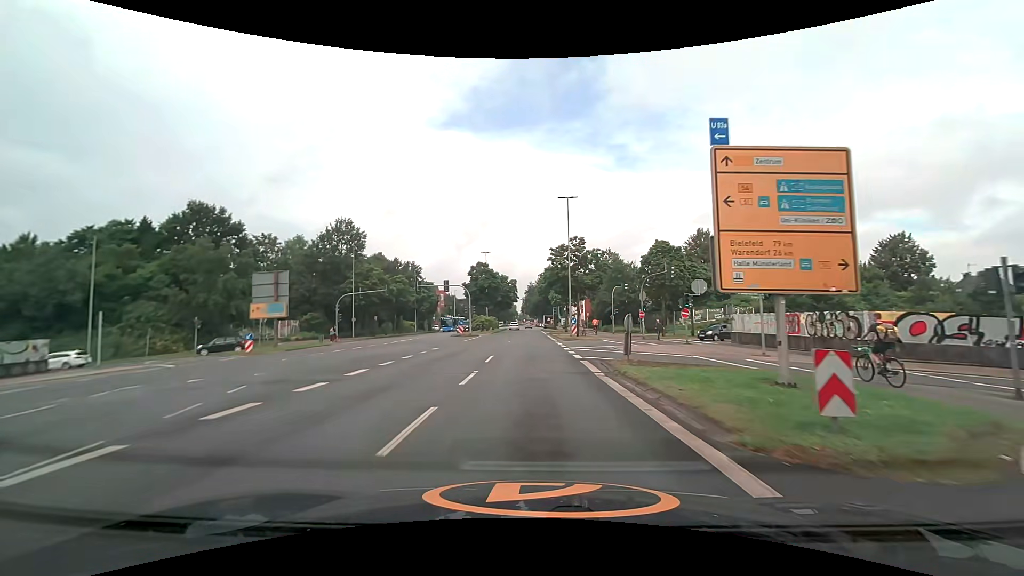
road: primary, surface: asphalt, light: Day
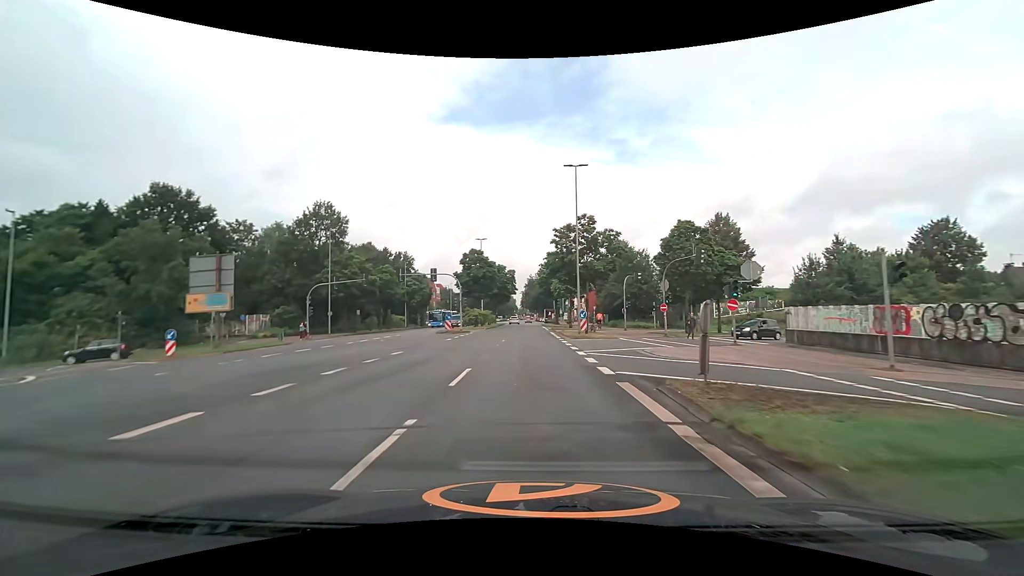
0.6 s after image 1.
(0.0, +7.6) m; 0°
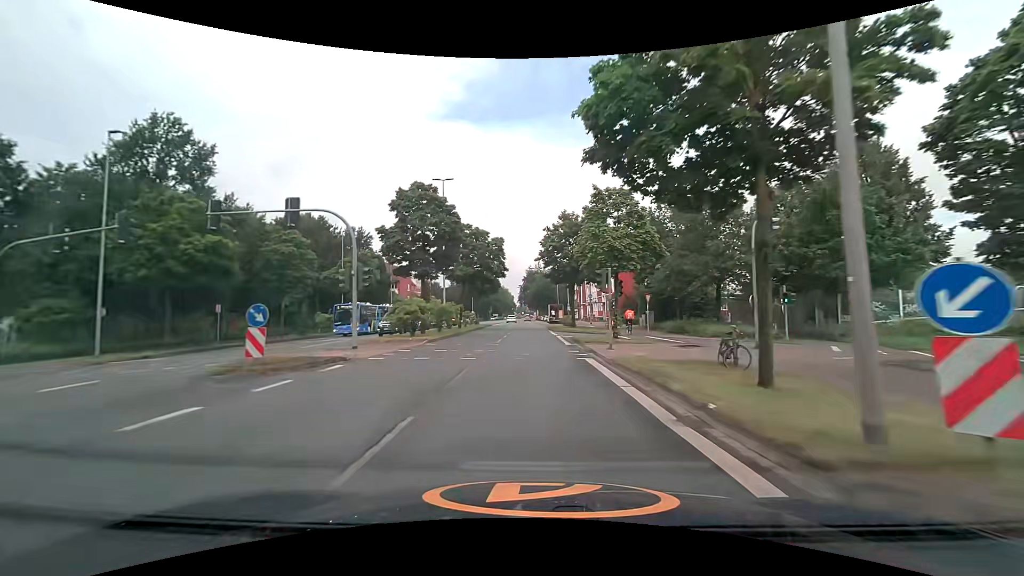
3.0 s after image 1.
(+0.1, +30.1) m; 0°
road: secondary
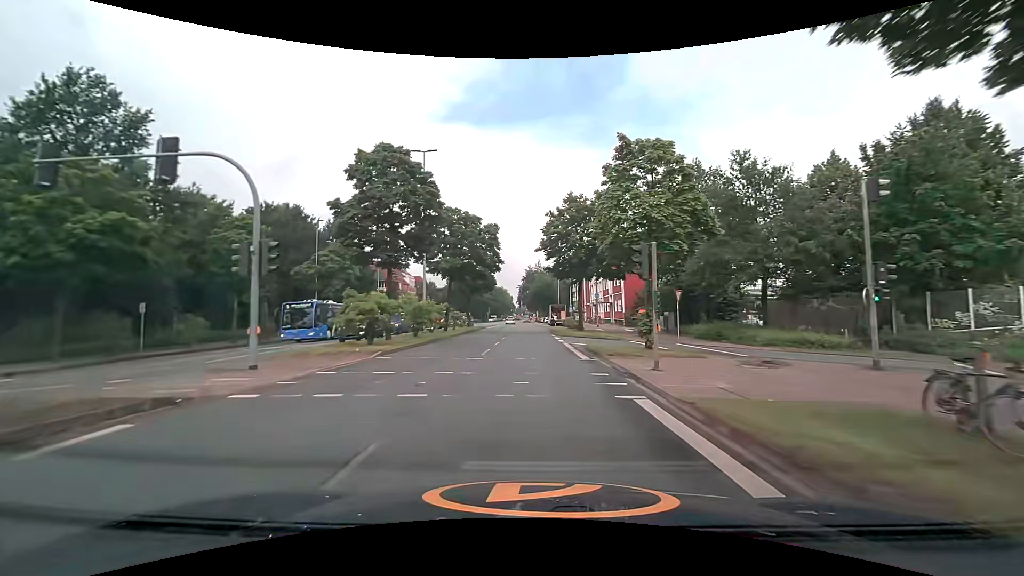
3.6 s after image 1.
(0.0, +7.3) m; 0°
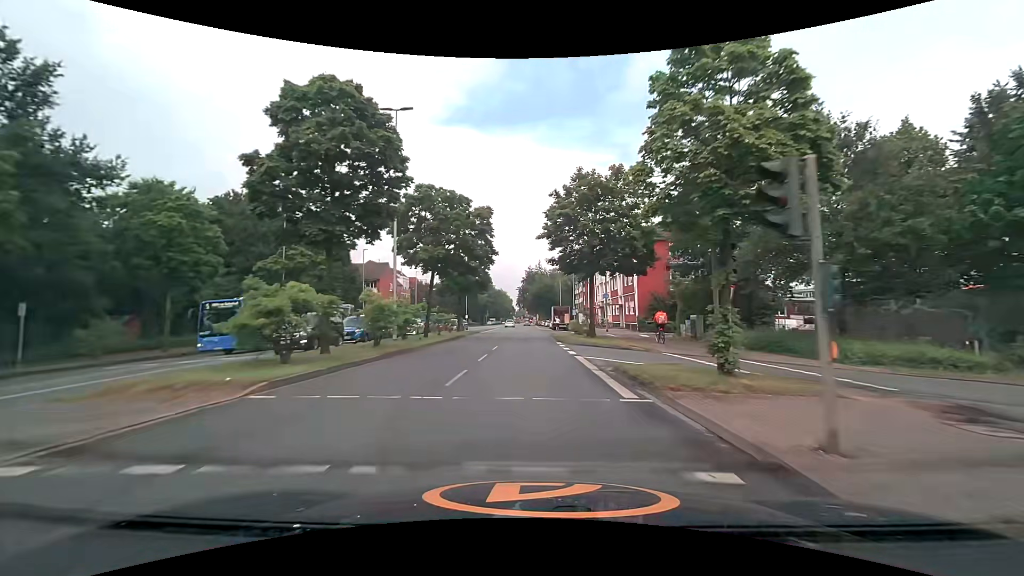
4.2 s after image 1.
(0.0, +7.2) m; +1°
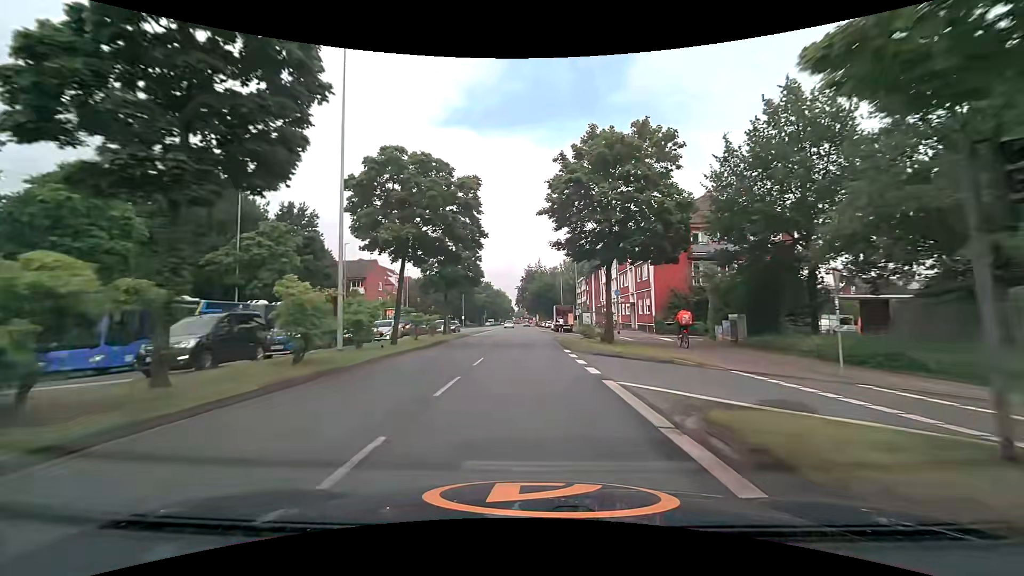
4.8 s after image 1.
(-0.1, +7.2) m; -1°
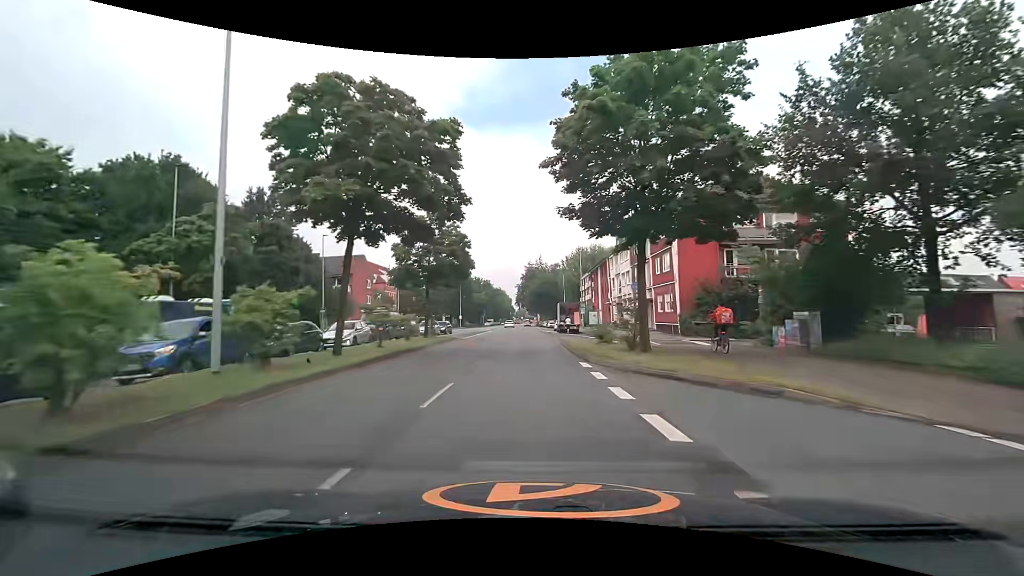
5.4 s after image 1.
(0.0, +7.2) m; 0°
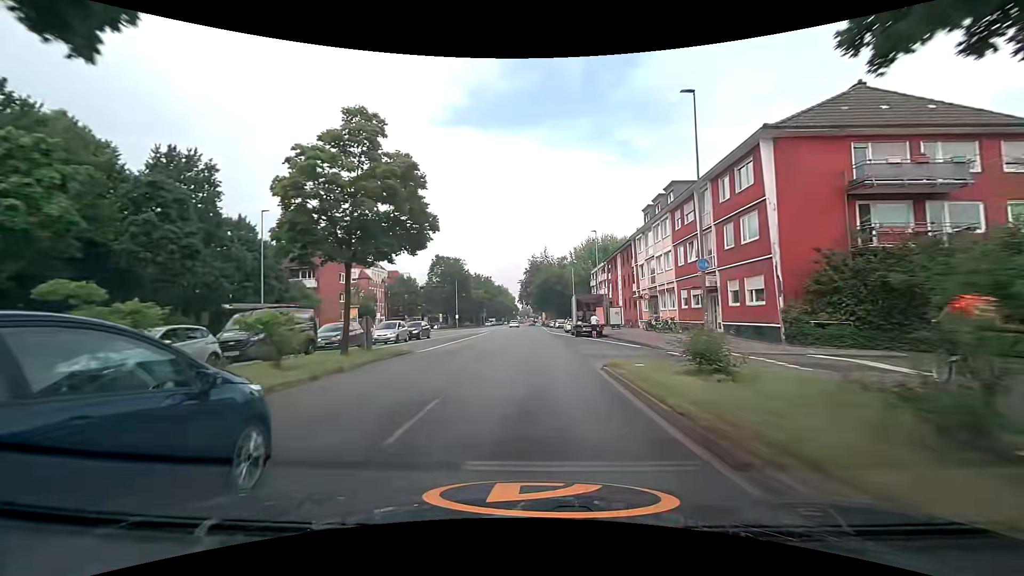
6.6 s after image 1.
(0.0, +14.4) m; 0°
(0, +10) (0, +20) (0, +30) (0, +40) (0, +50) (0, +60) (0, +70) (0, +80) (0, +90) (0, +100) m
